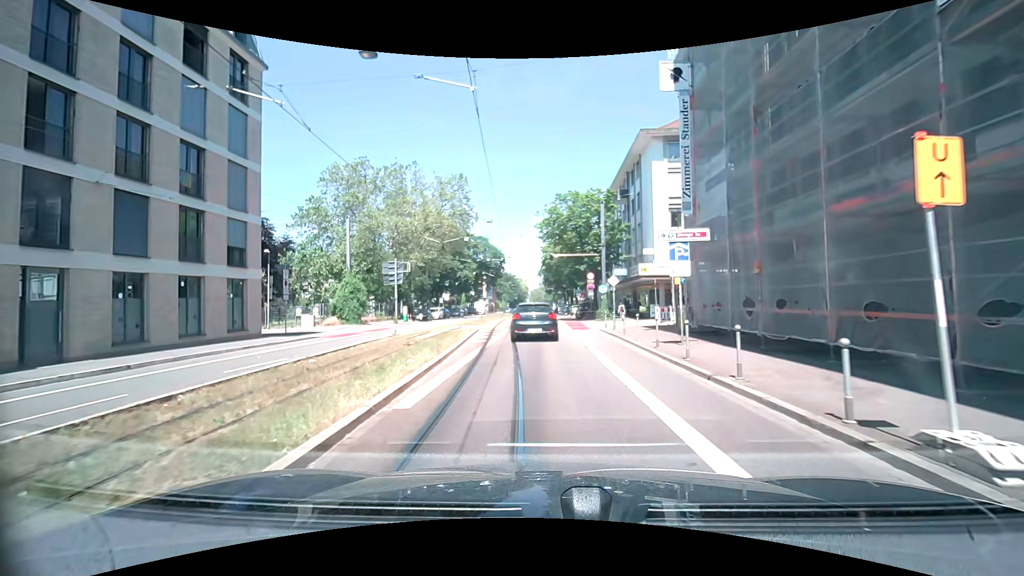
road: primary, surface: asphalt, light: Day
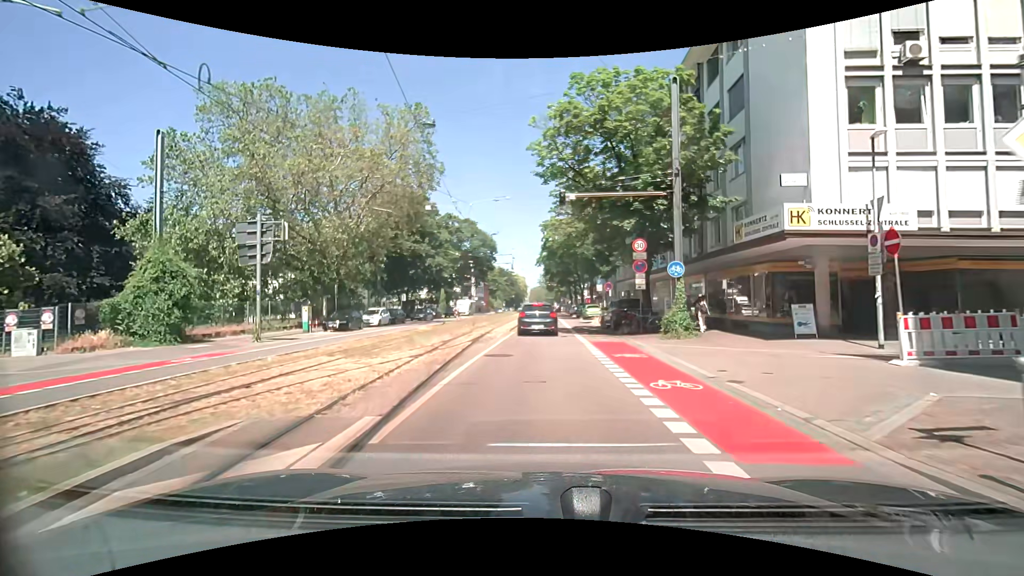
(+0.1, +23.2) m; -1°
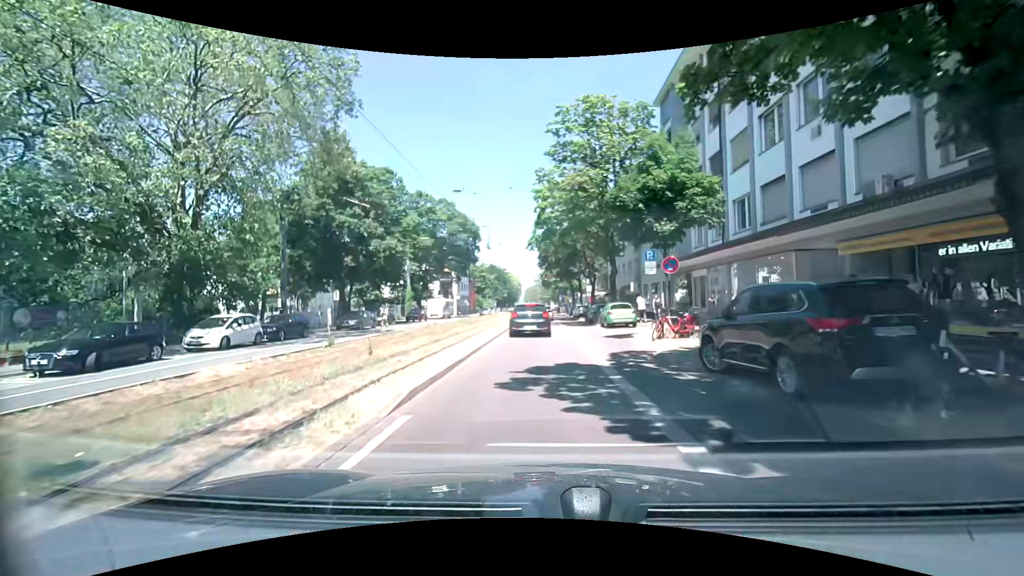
(+0.7, +19.2) m; +2°
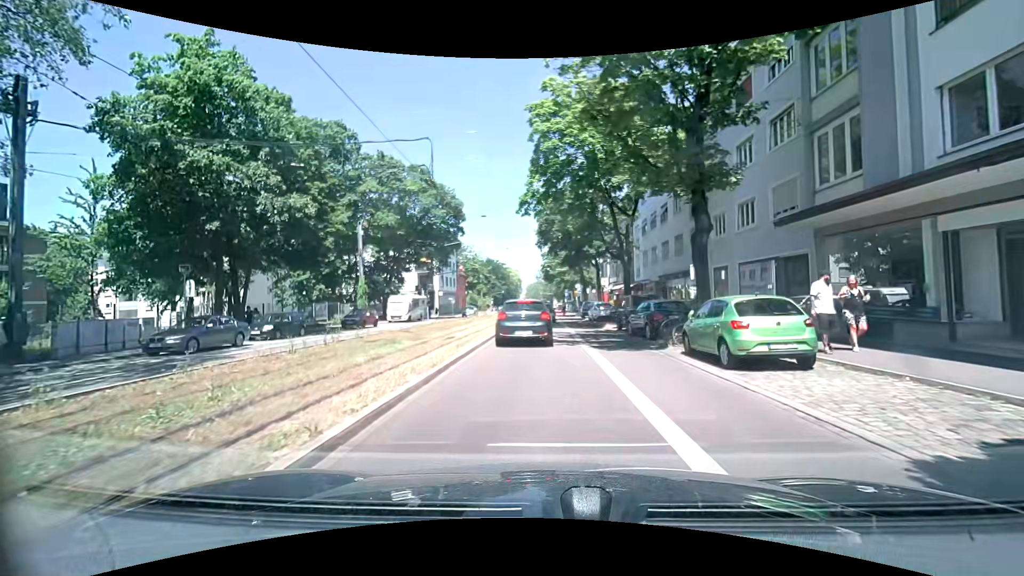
(0.0, +18.1) m; 0°
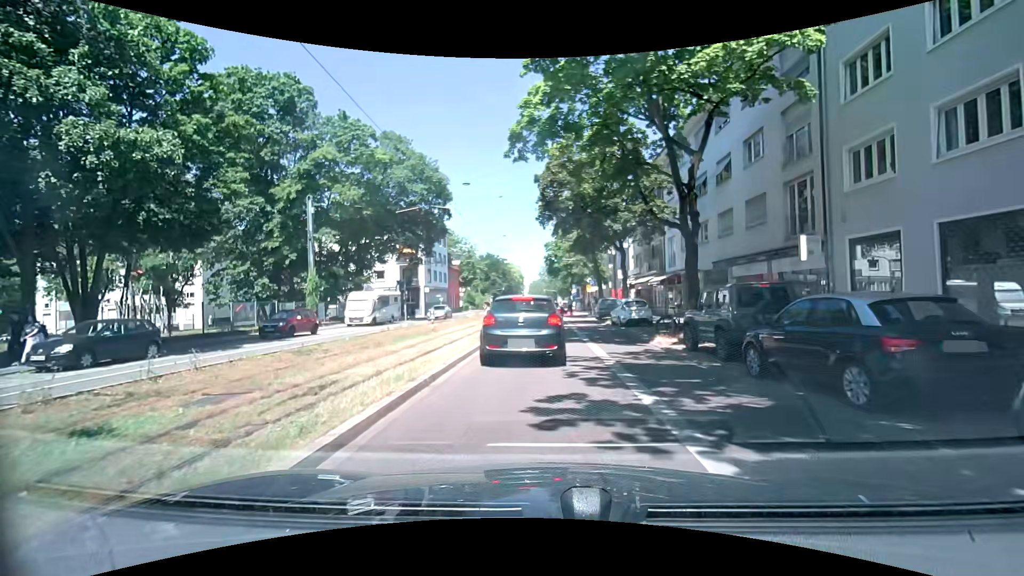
(-0.1, +11.2) m; 0°
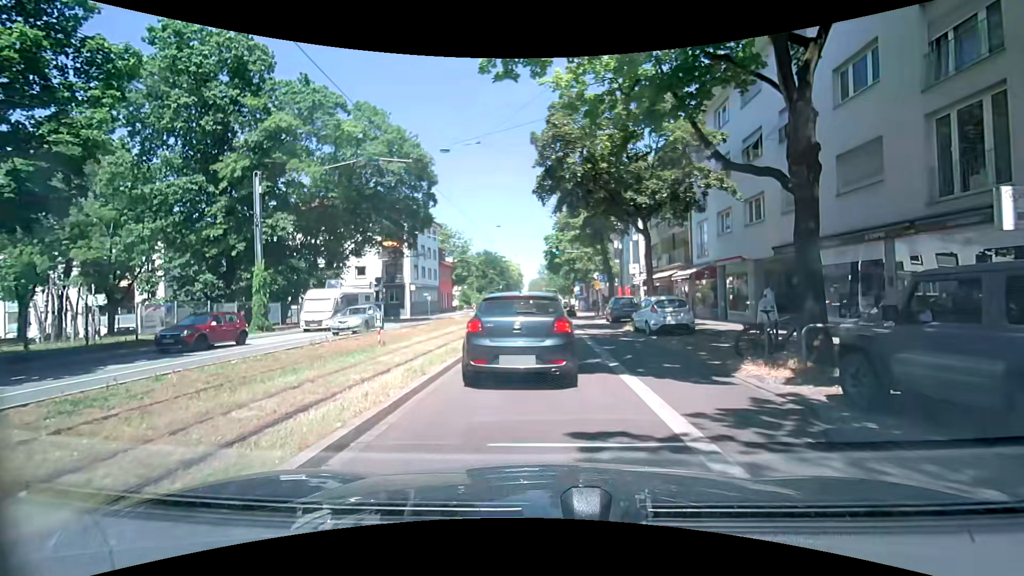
(-0.1, +6.7) m; 0°
